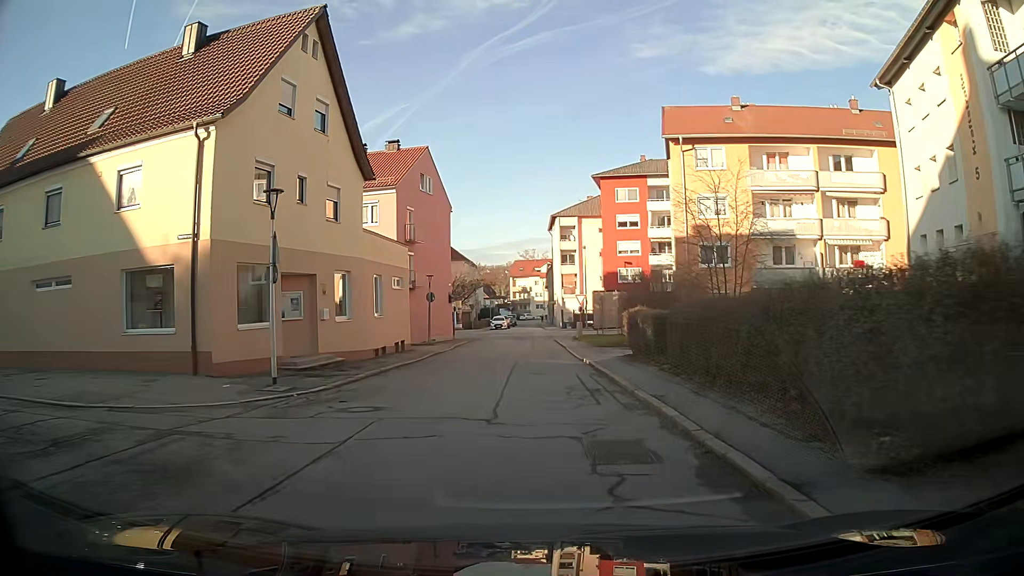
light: Day
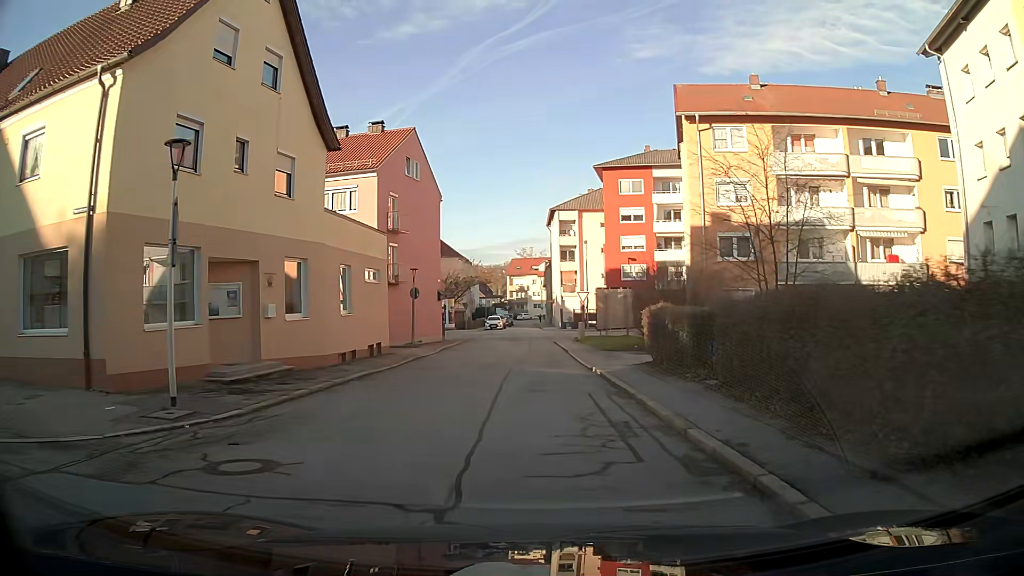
(0.0, +4.5) m; 0°
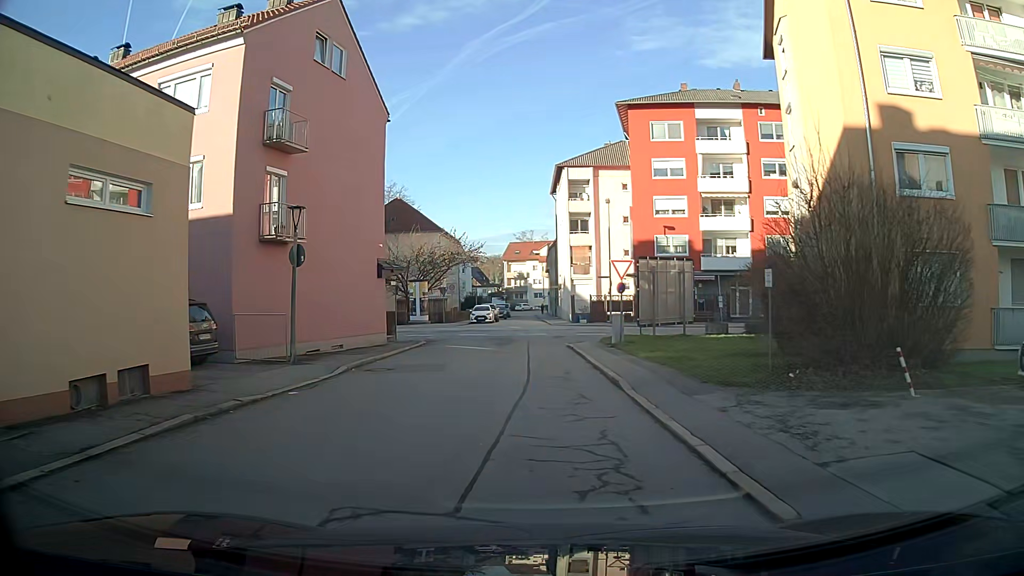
(0.0, +17.7) m; 0°
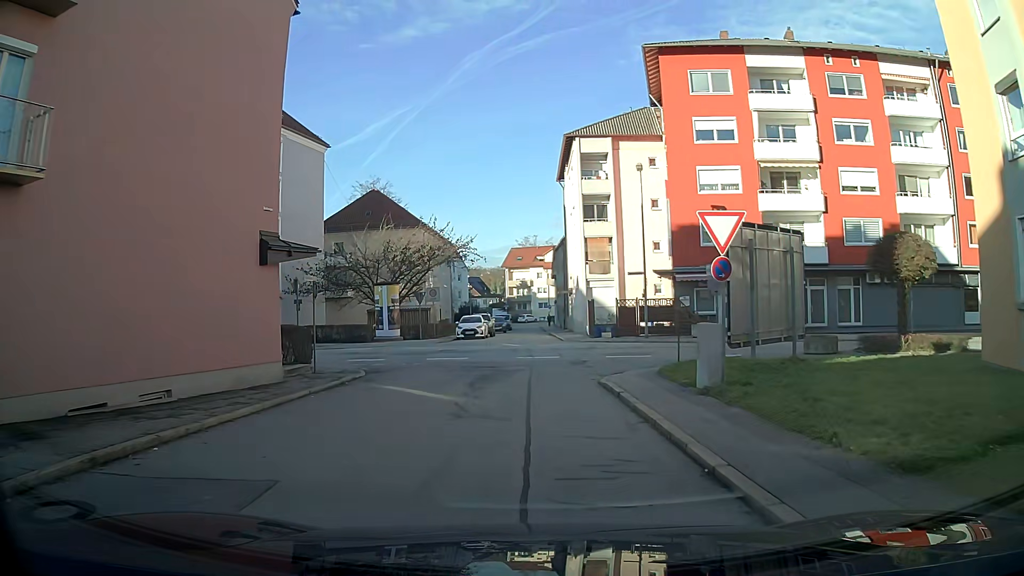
(0.0, +12.4) m; 0°
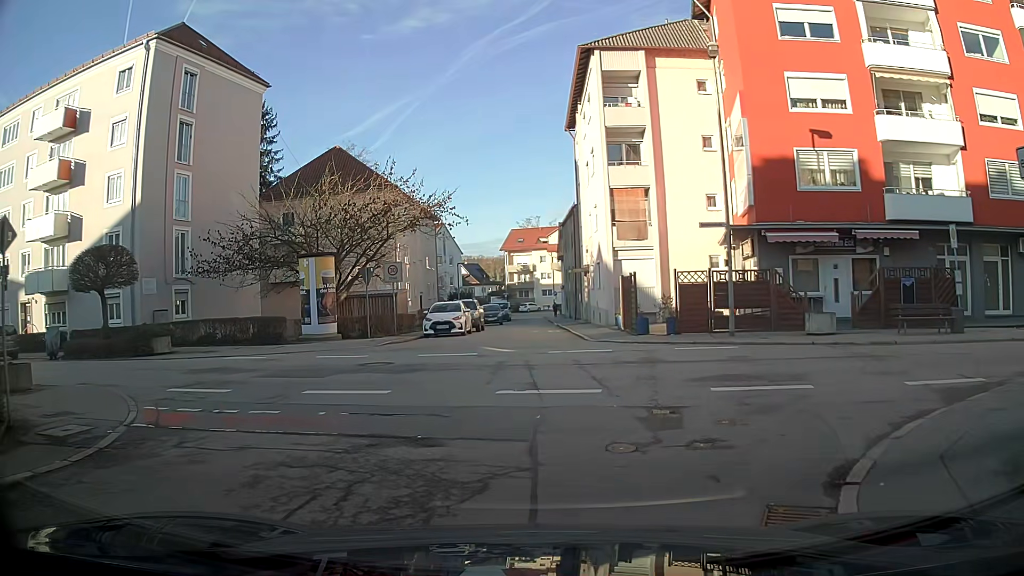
(+0.1, +13.0) m; +2°
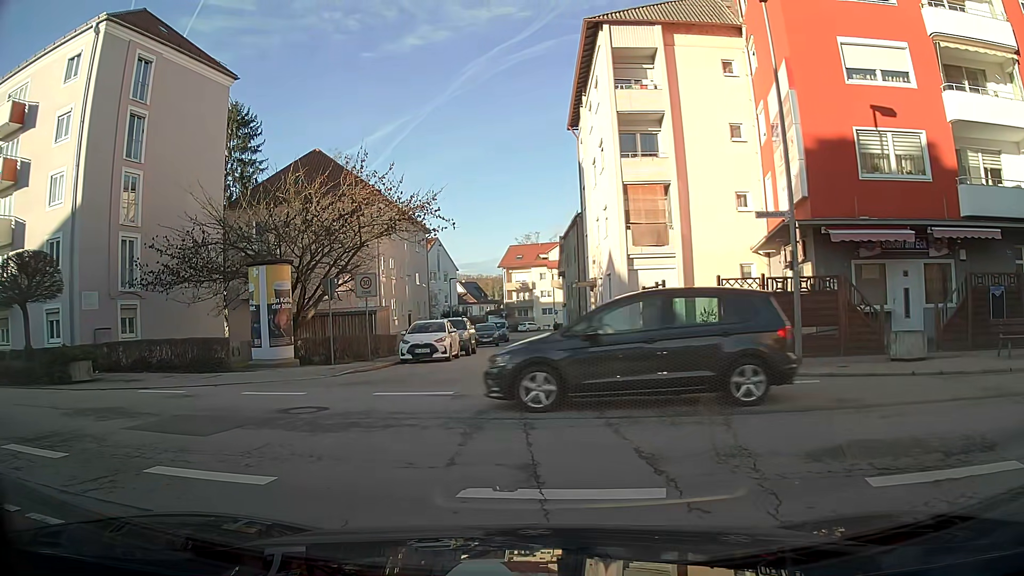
(-0.1, +4.6) m; -1°
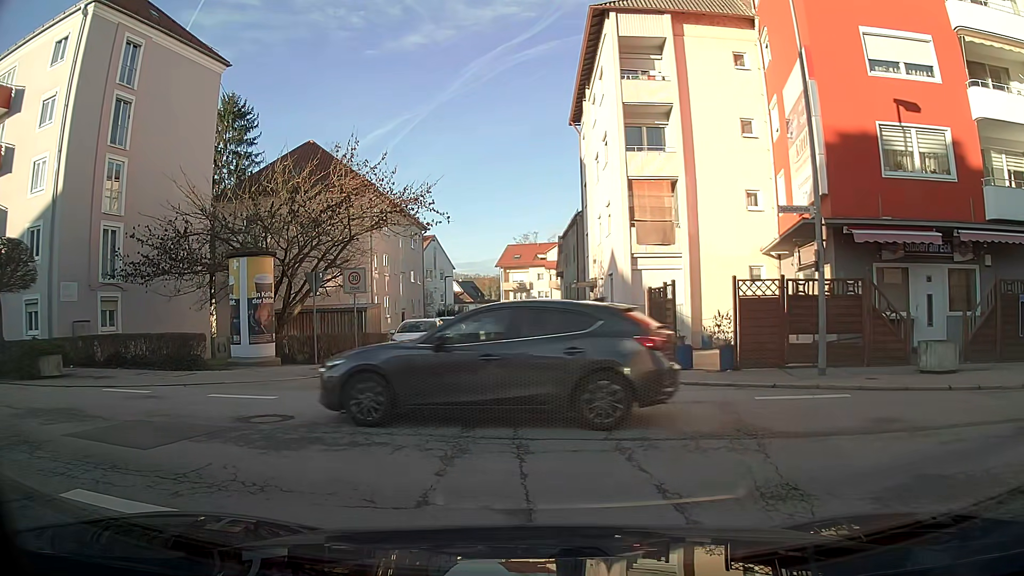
(0.0, +1.3) m; 0°
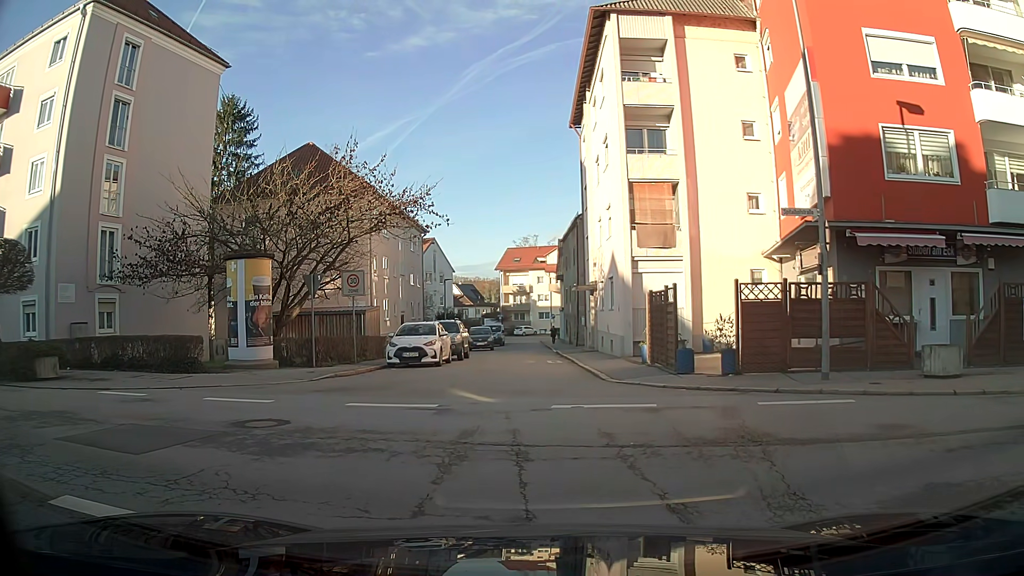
(0.0, +0.2) m; 0°
